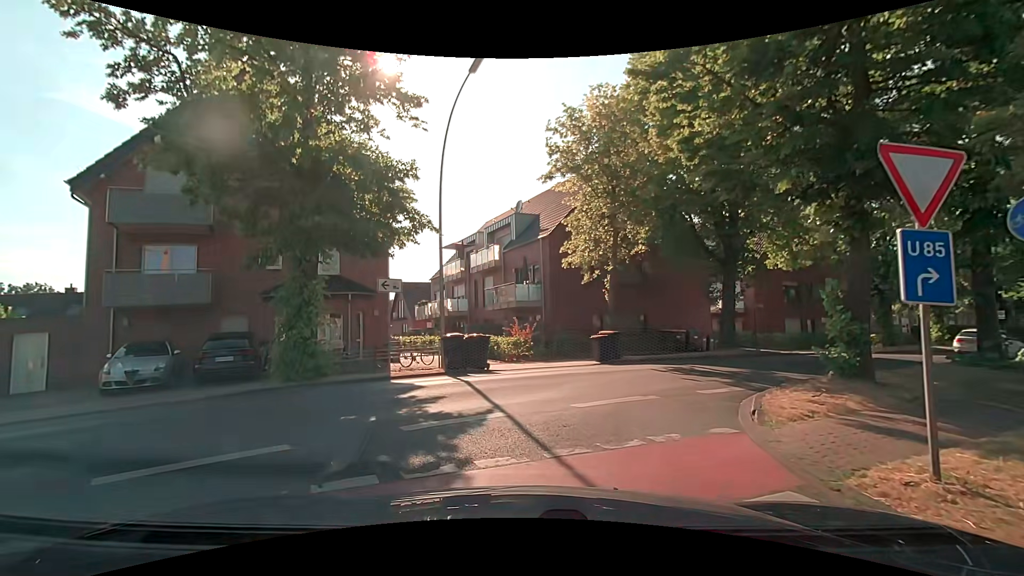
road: residential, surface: asphalt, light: Day
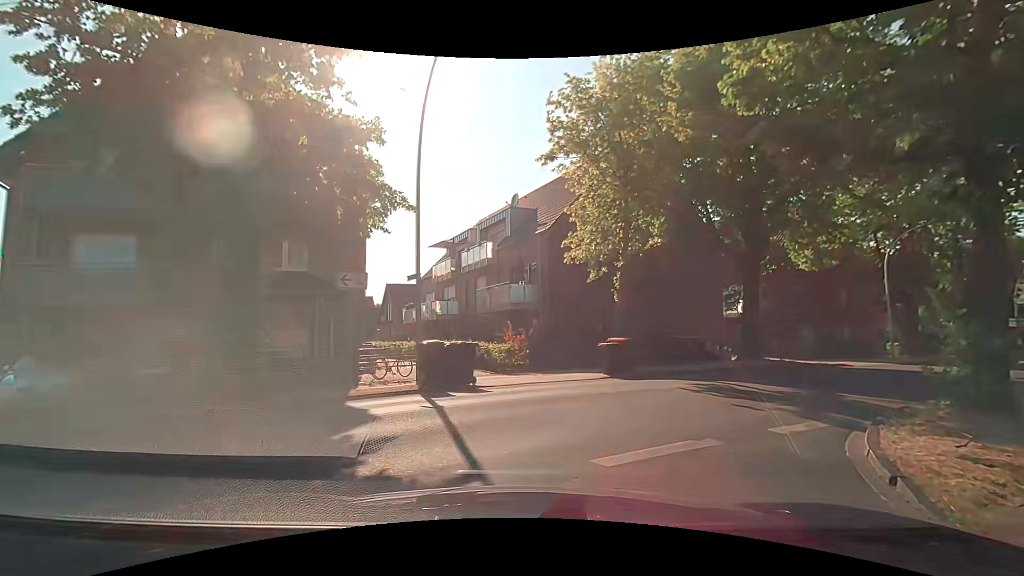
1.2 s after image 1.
(0.0, +2.9) m; +2°
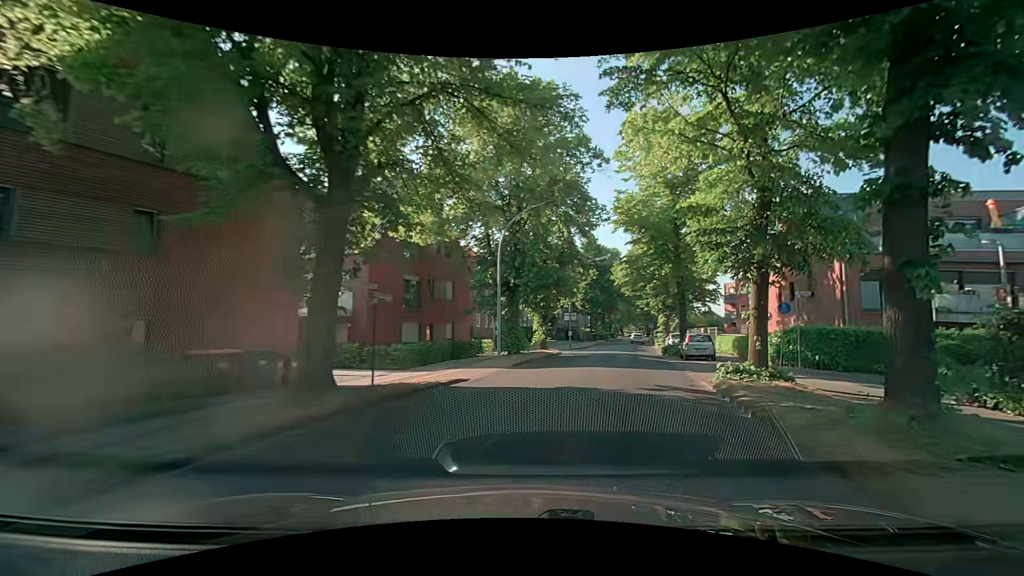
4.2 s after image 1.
(+4.0, +11.8) m; +40°
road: secondary
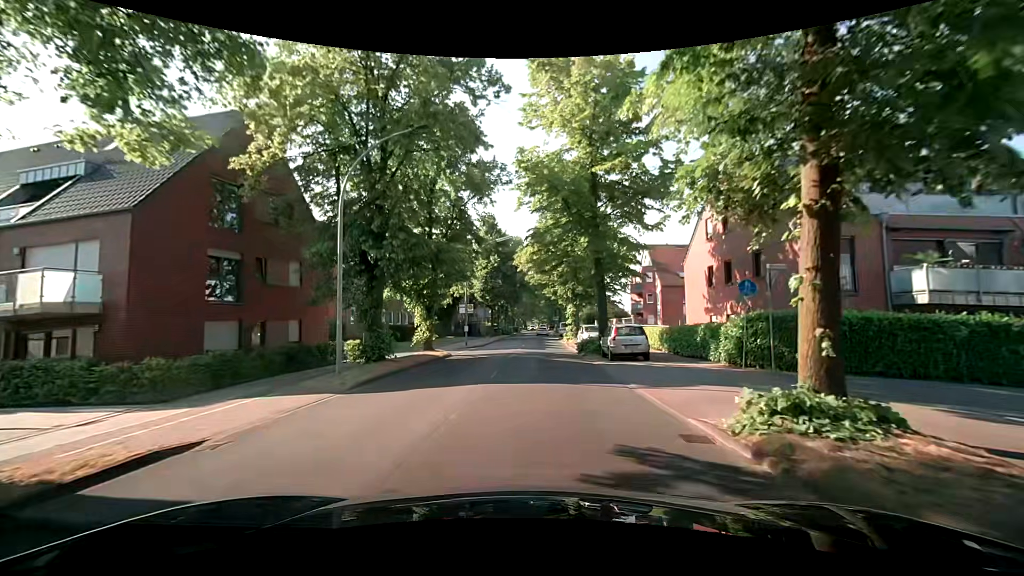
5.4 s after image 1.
(+1.3, +8.6) m; +12°
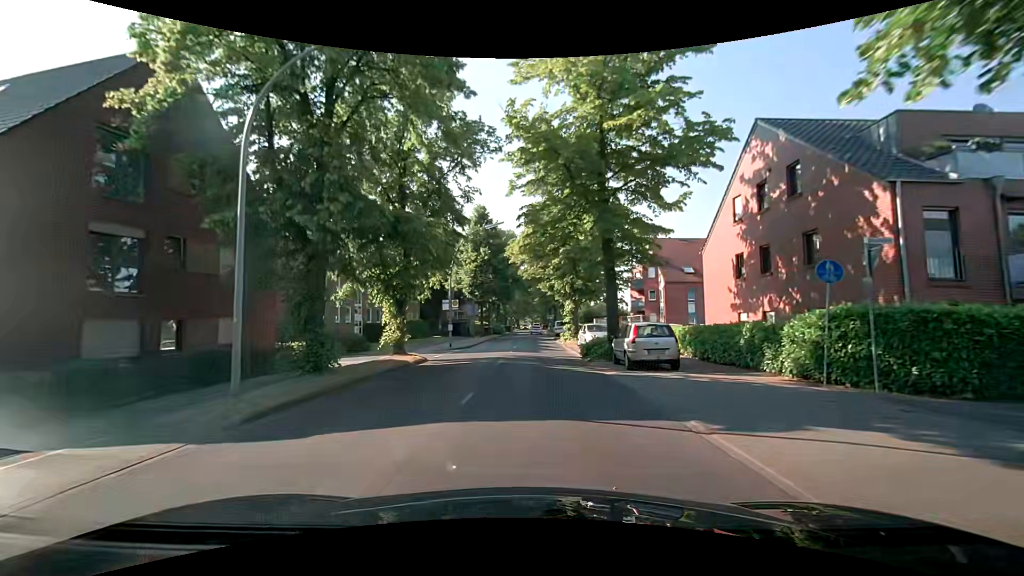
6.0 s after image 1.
(0.0, +5.2) m; +1°
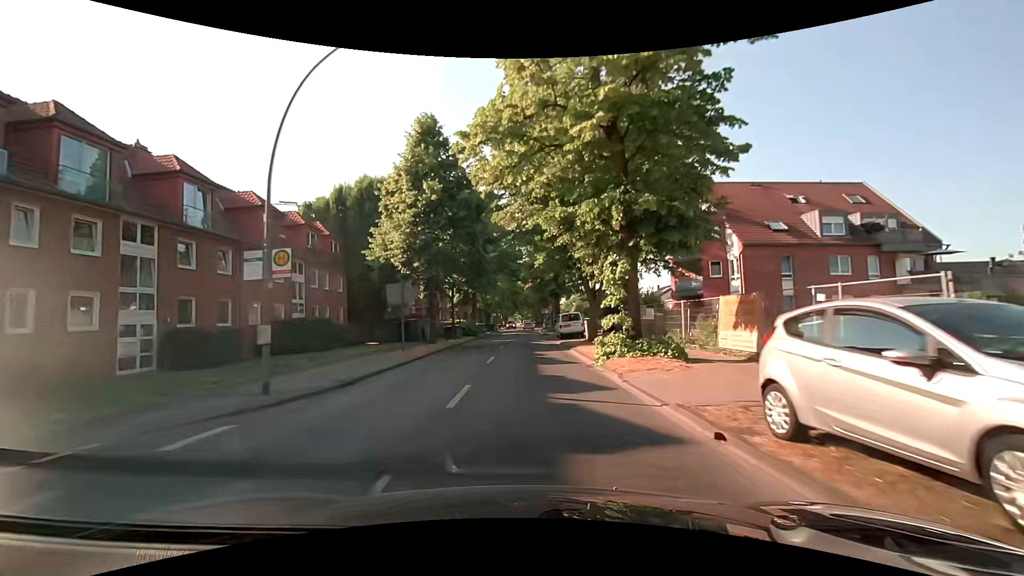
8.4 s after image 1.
(+0.2, +25.1) m; -1°
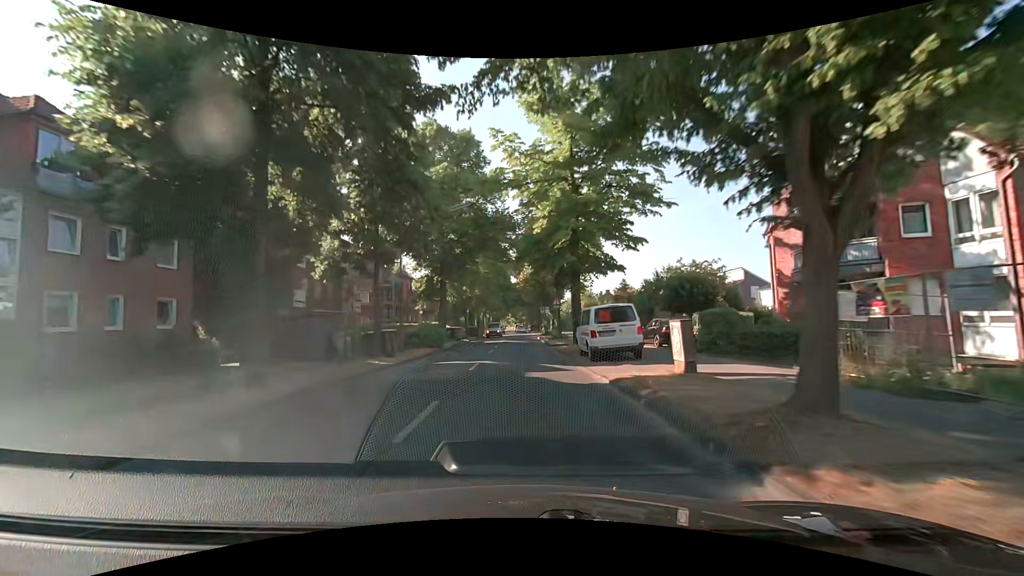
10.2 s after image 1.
(+0.6, +20.5) m; +2°
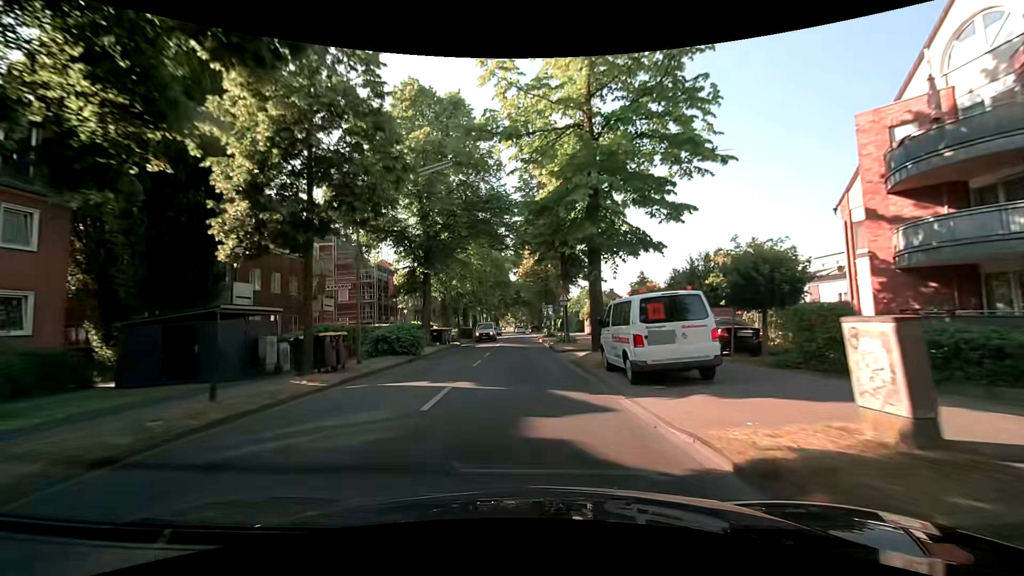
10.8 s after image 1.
(0.0, +6.9) m; -1°
(0, +10) (0, +20) (0, +30) (0, +40) (0, +50) (0, +60) (0, +70) (0, +80) (0, +90) (0, +100) m
